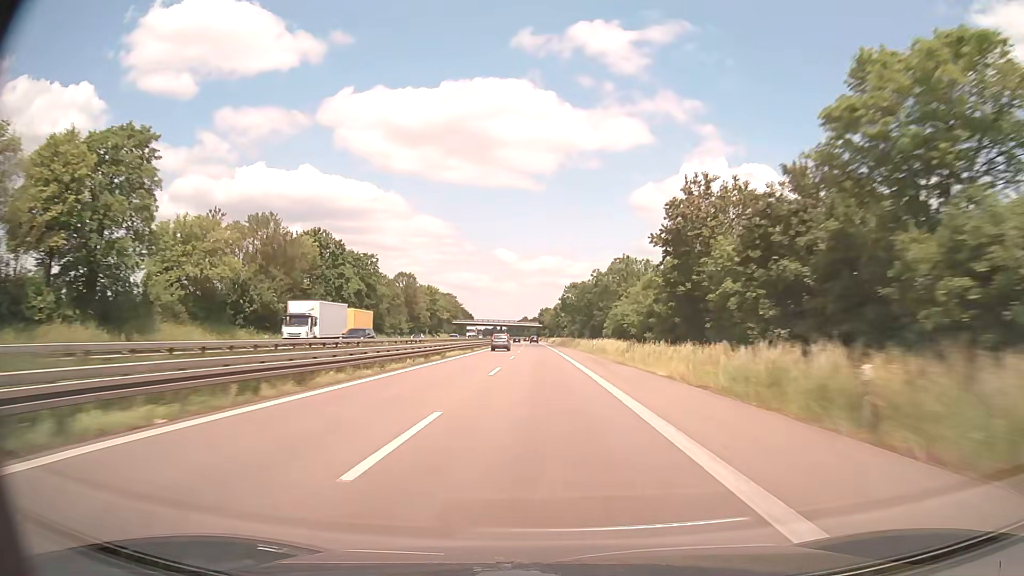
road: trunk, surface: asphalt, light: Day
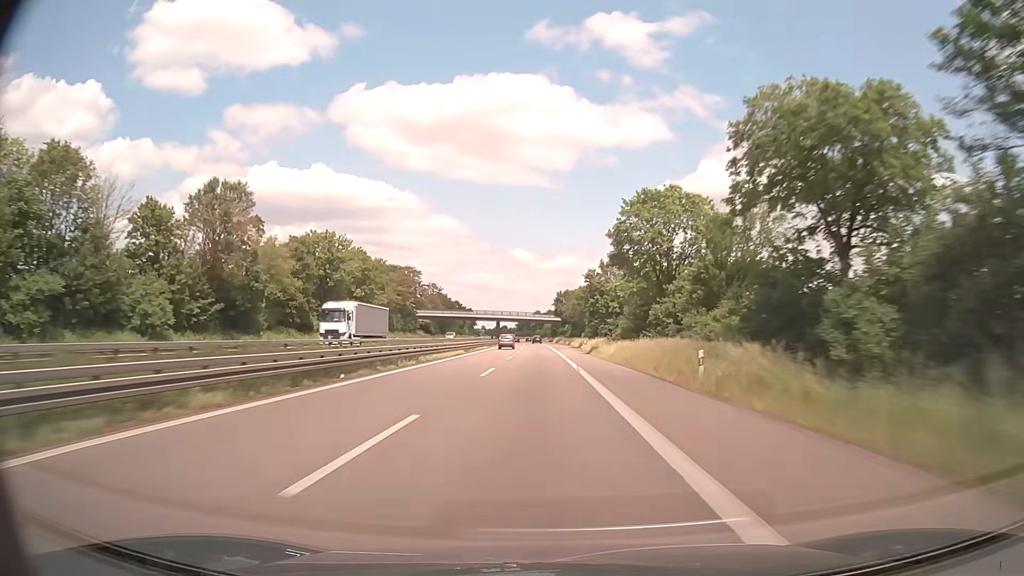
(-0.9, +90.6) m; -1°
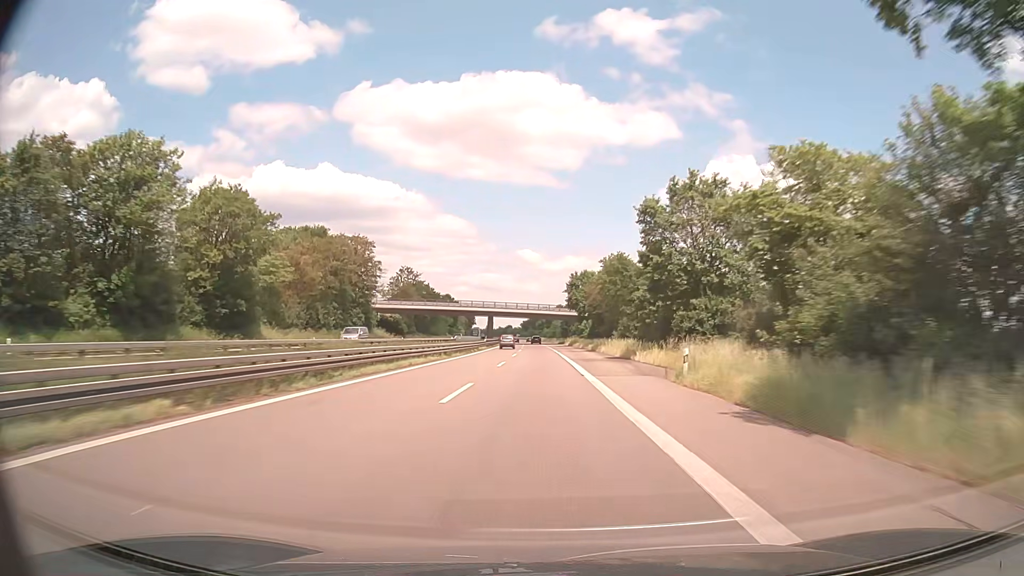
(-0.4, +45.6) m; -1°
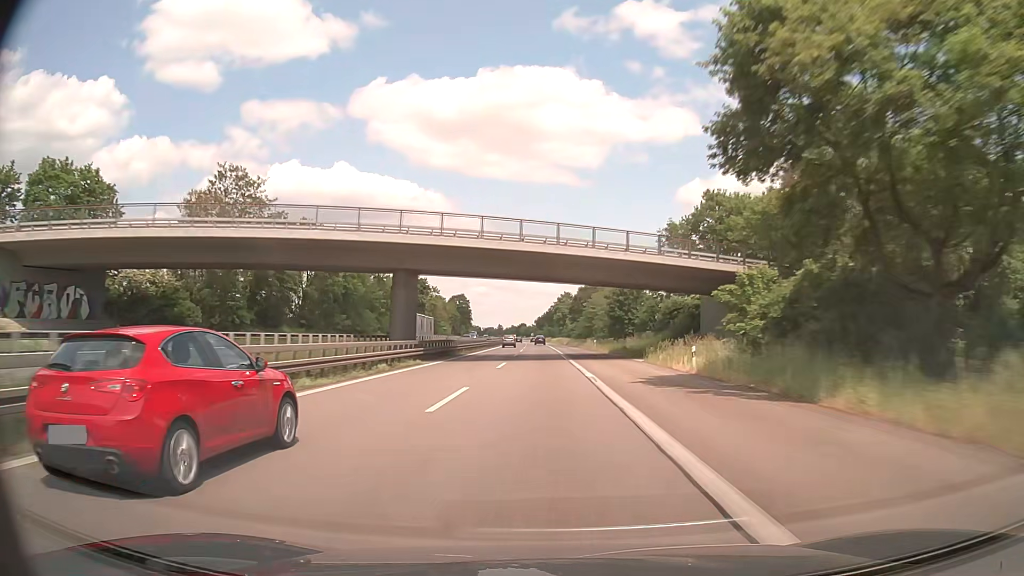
(-0.9, +91.8) m; -1°
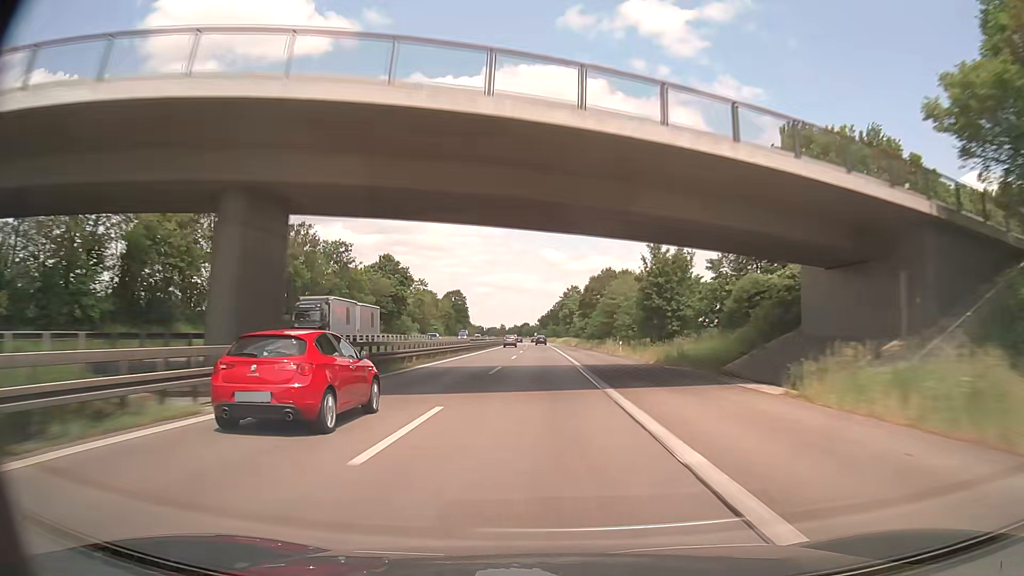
(-0.1, +23.1) m; 0°
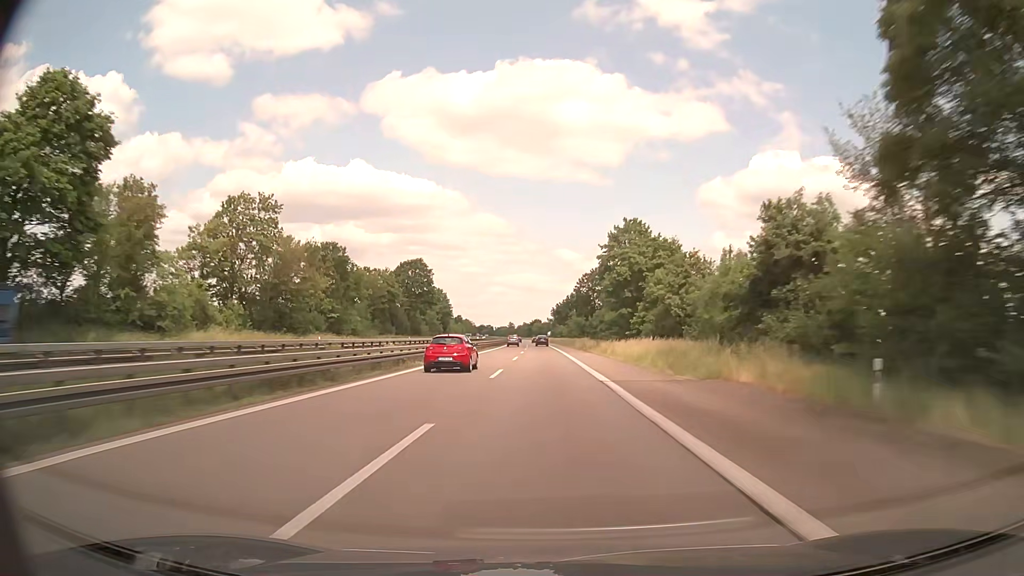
(-0.7, +92.6) m; -1°
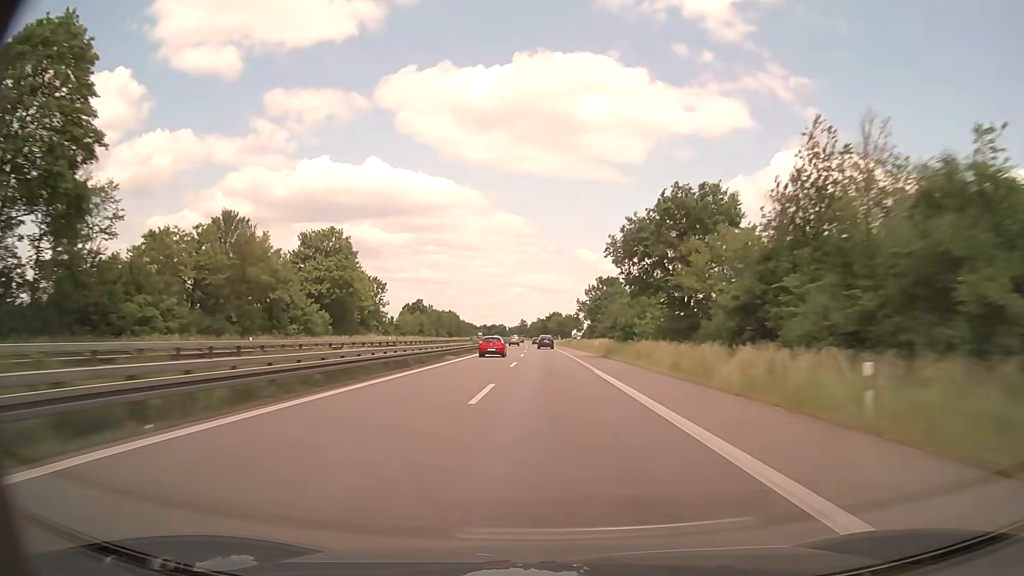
(-1.9, +116.6) m; -2°
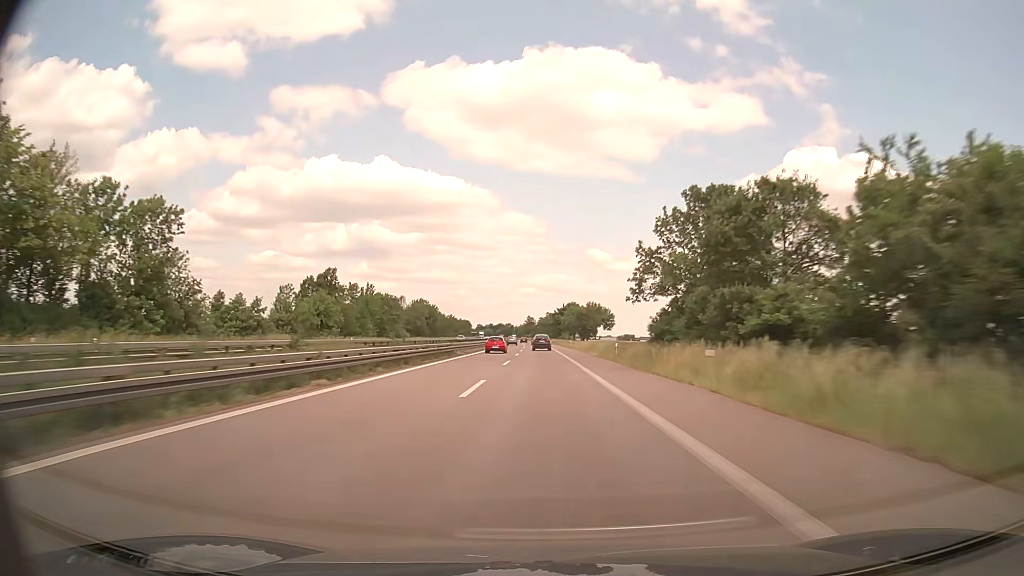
(-0.2, +70.3) m; -1°
(0, +10) (0, +20) (0, +30) (0, +40) (-1, +50) (-1, +60) (-1, +70) (-1, +80) (-2, +90) (-2, +100) m
